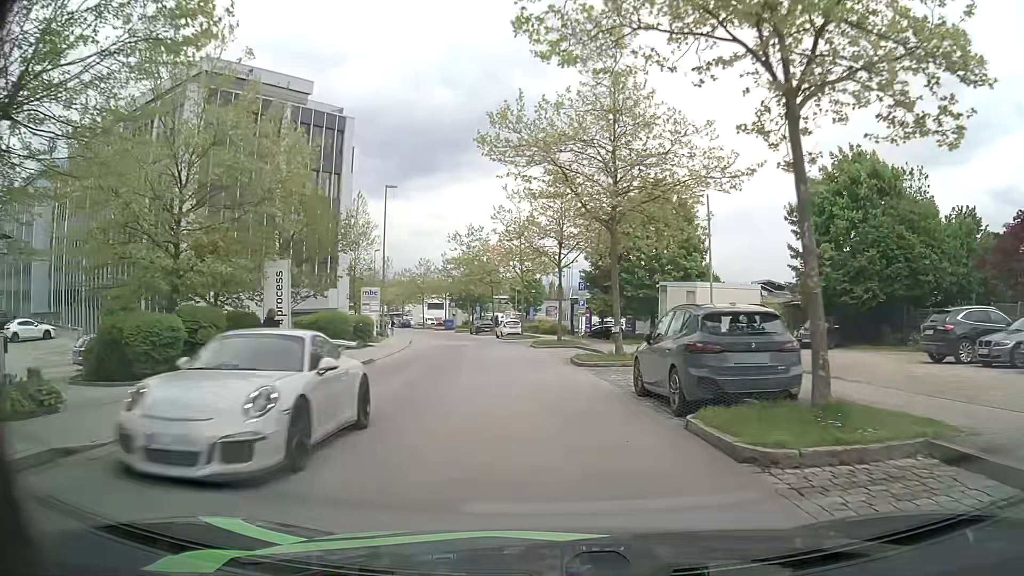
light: Day
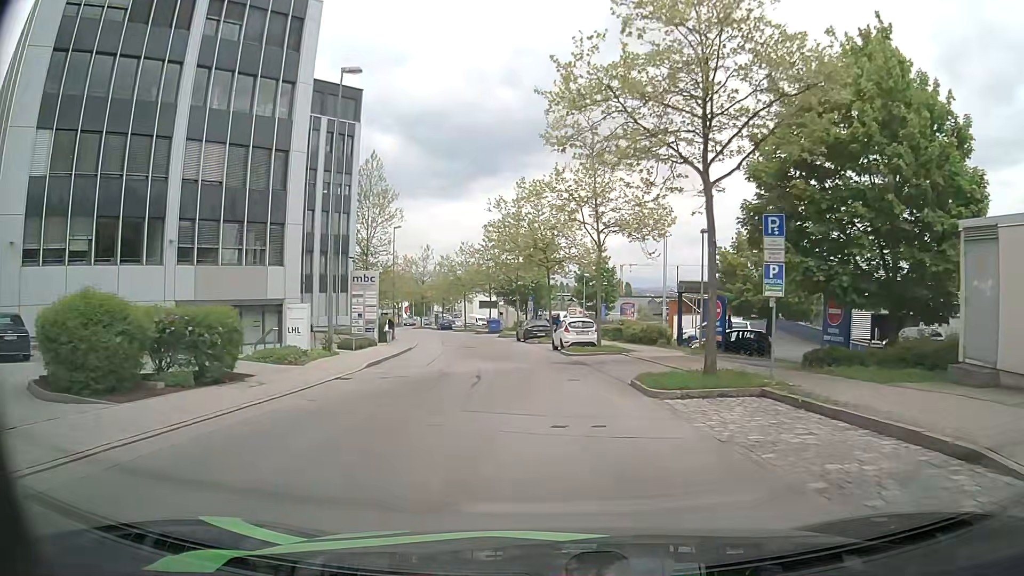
(-1.4, +22.0) m; -6°
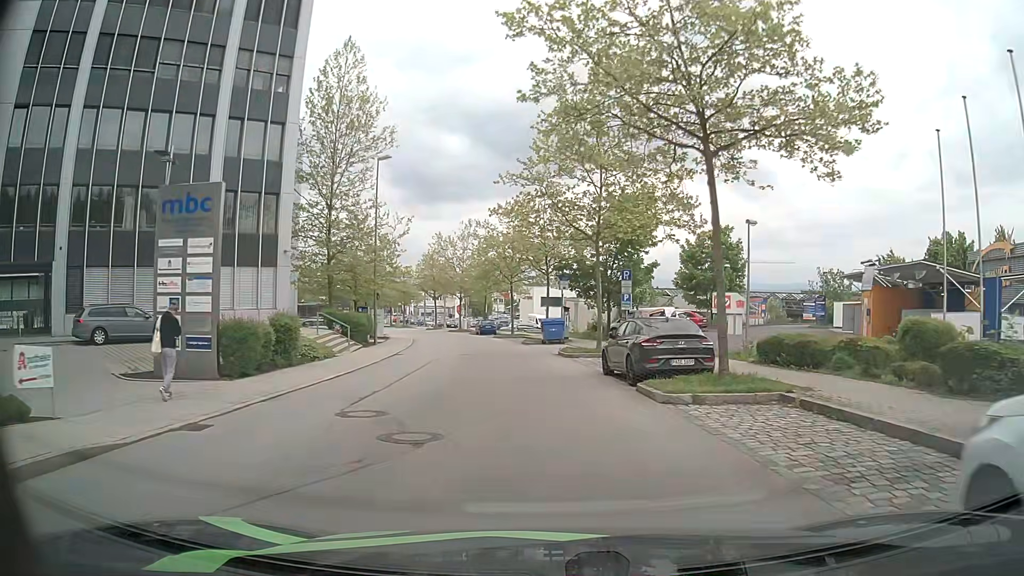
(-1.6, +28.4) m; -6°
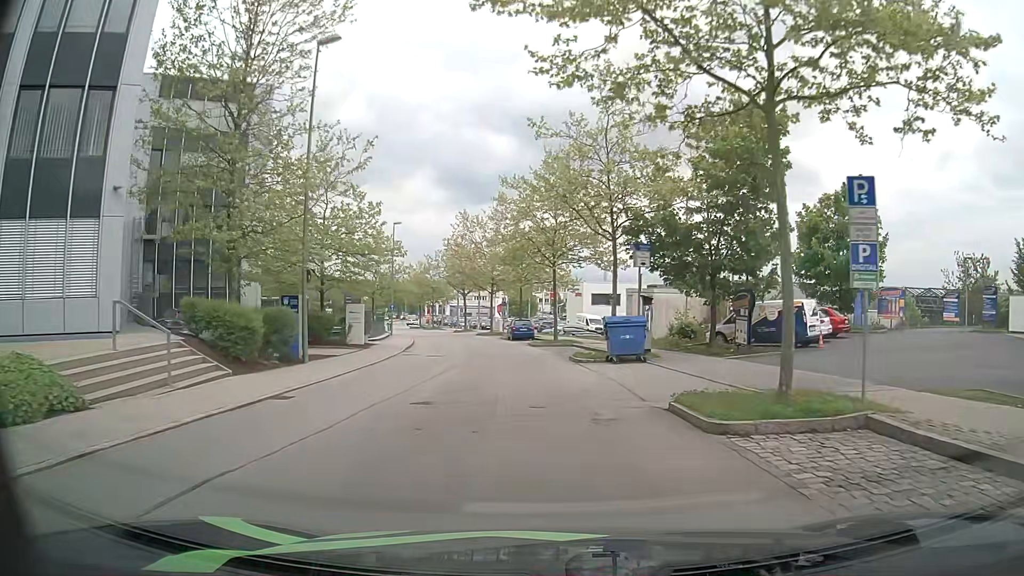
(-0.7, +16.8) m; -5°
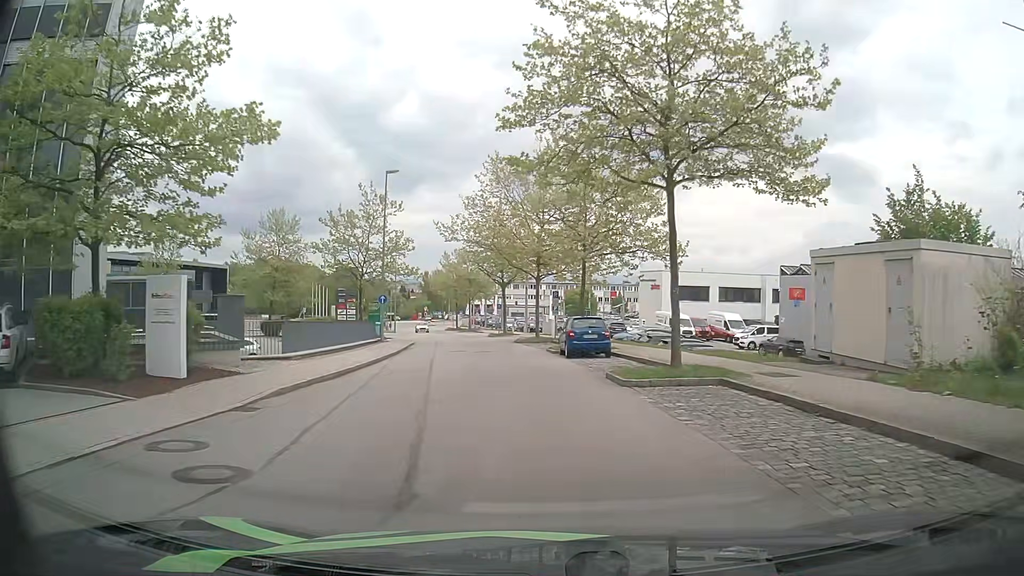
(-0.8, +22.0) m; -4°
